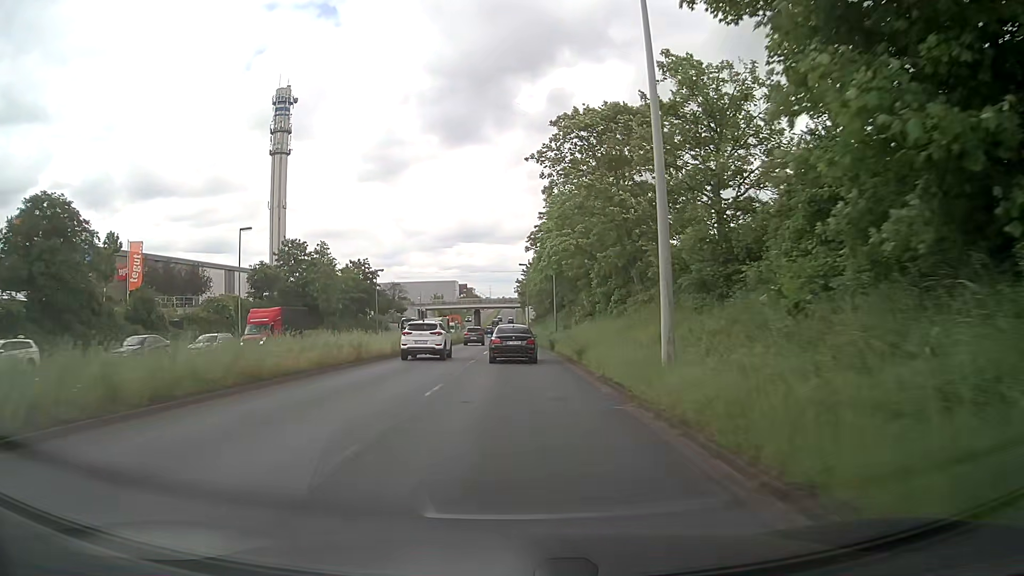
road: primary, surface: asphalt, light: Day
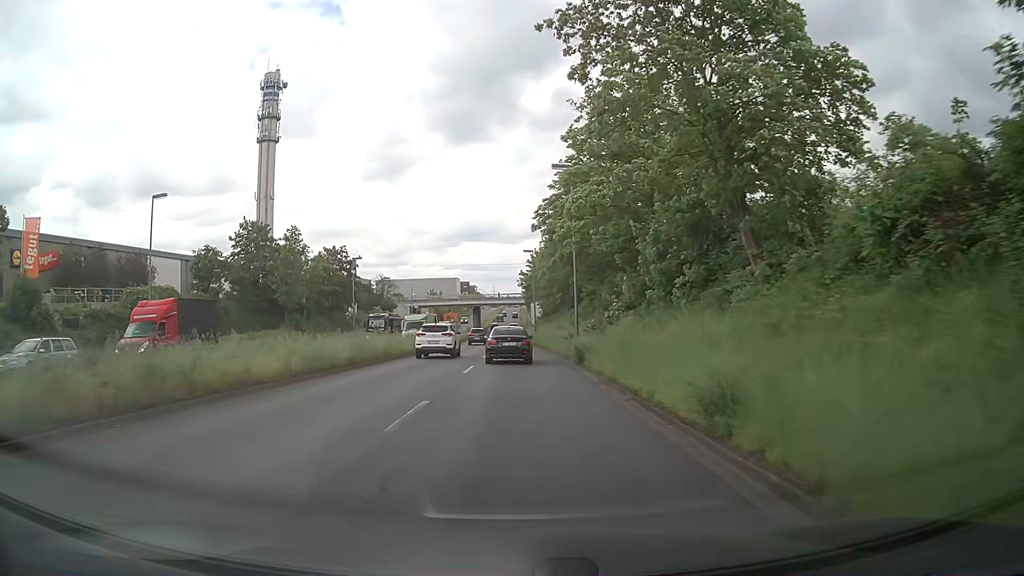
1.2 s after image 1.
(-0.1, +15.4) m; -1°
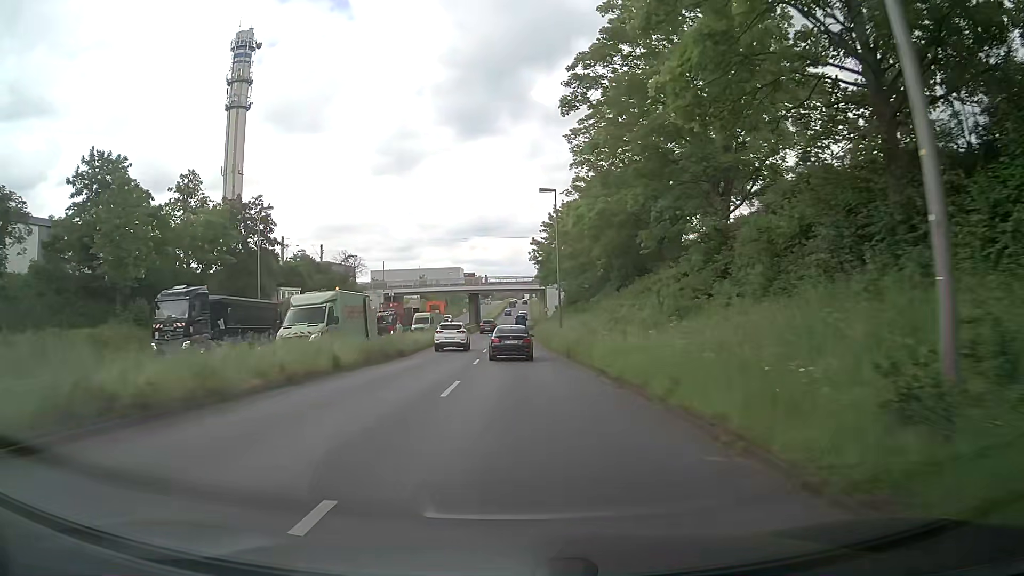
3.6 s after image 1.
(0.0, +31.6) m; 0°
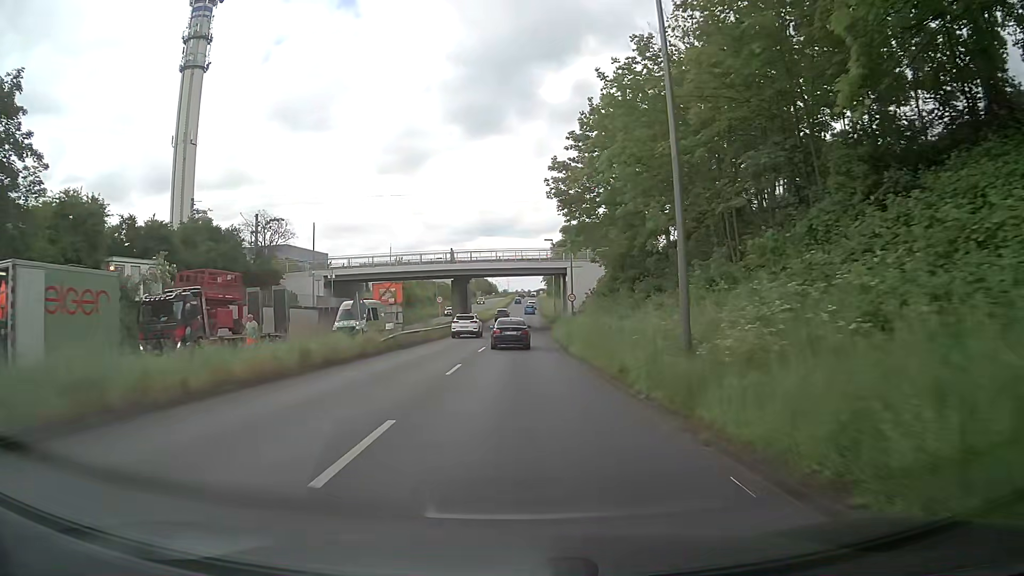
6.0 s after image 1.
(-0.3, +31.8) m; 0°
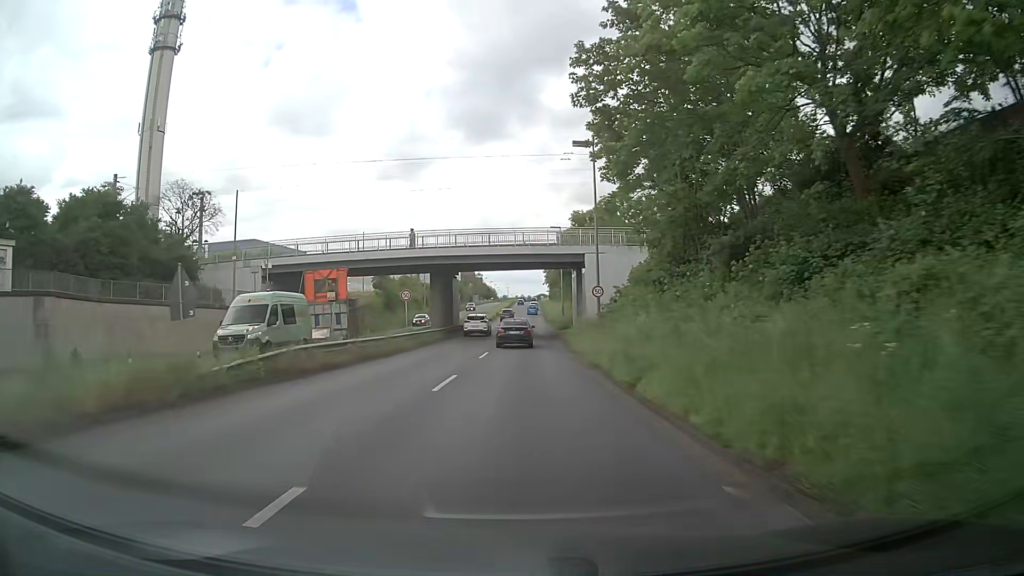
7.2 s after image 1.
(-0.1, +15.9) m; 0°
(0, +10) (0, +20) (0, +30) (0, +40) (+1, +50) (+1, +60) (+1, +70) (+2, +80) (+2, +90) (+2, +100) m
